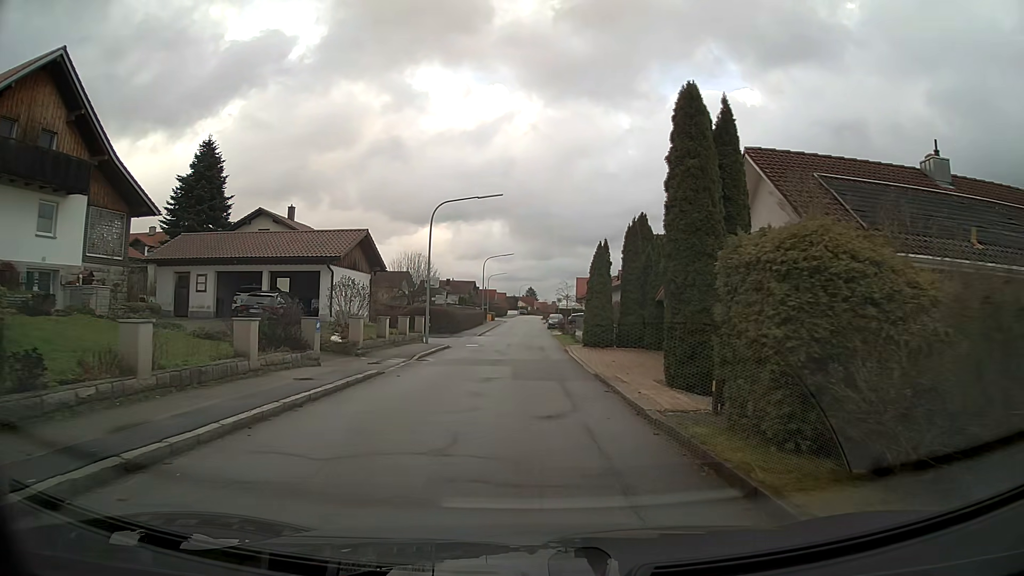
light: Day
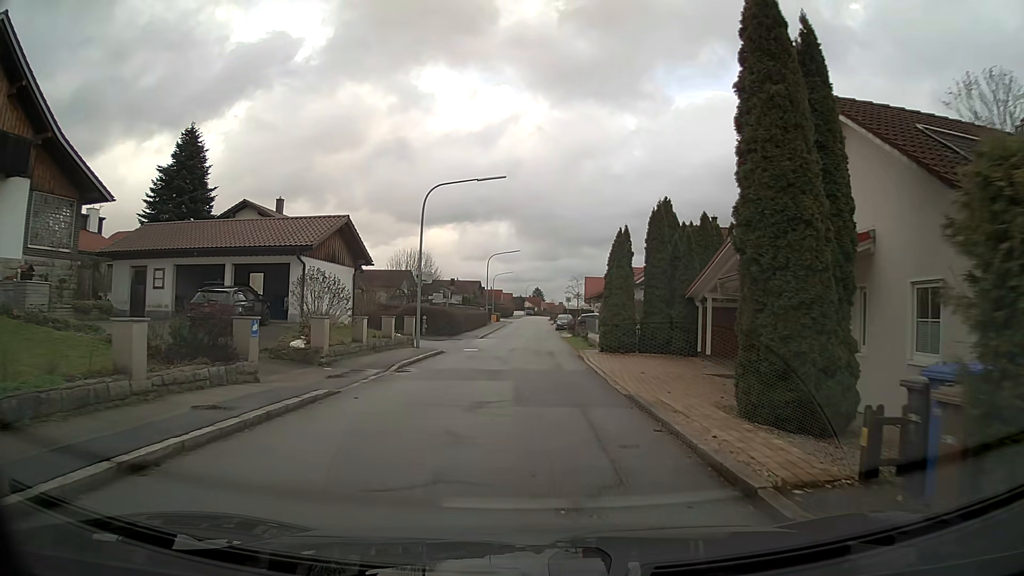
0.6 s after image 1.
(0.0, +4.5) m; 0°
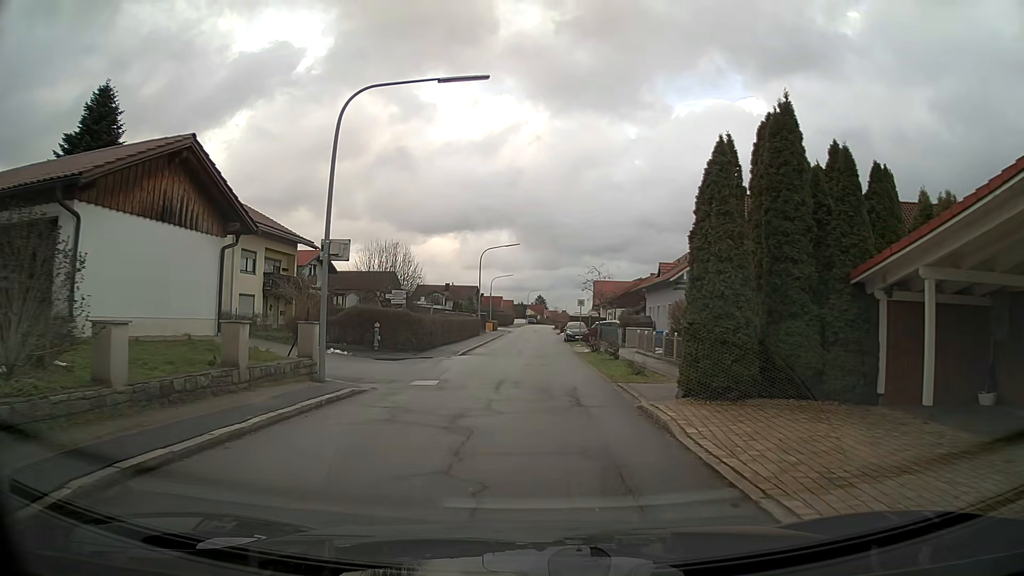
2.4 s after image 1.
(0.0, +13.3) m; 0°
